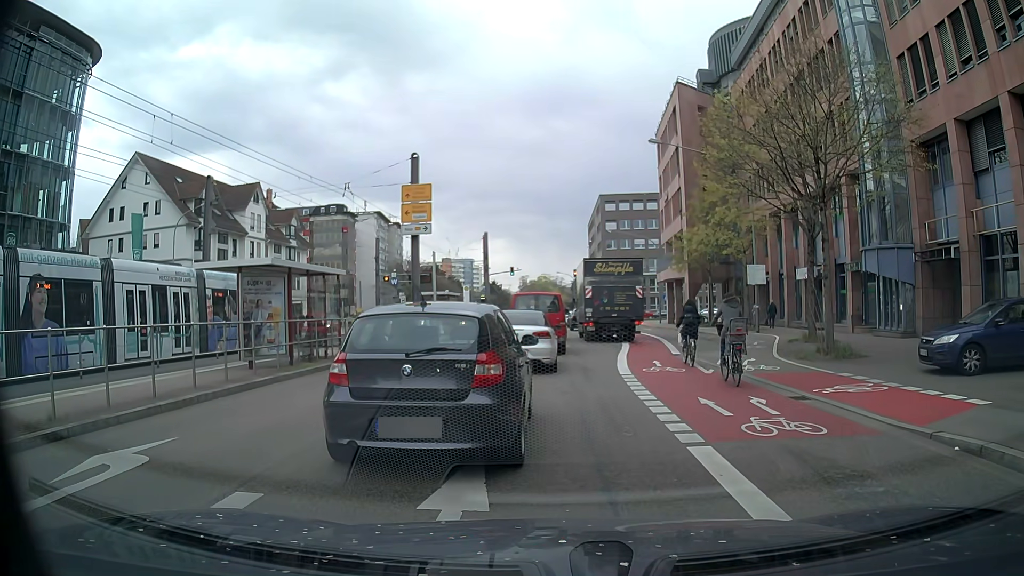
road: secondary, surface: asphalt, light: Day
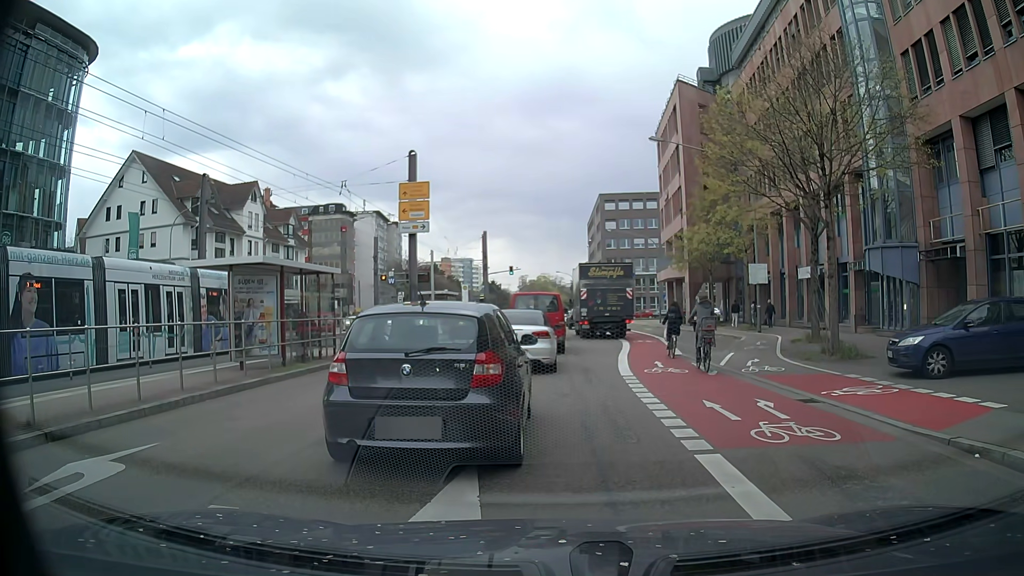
(0.0, +0.4) m; 0°
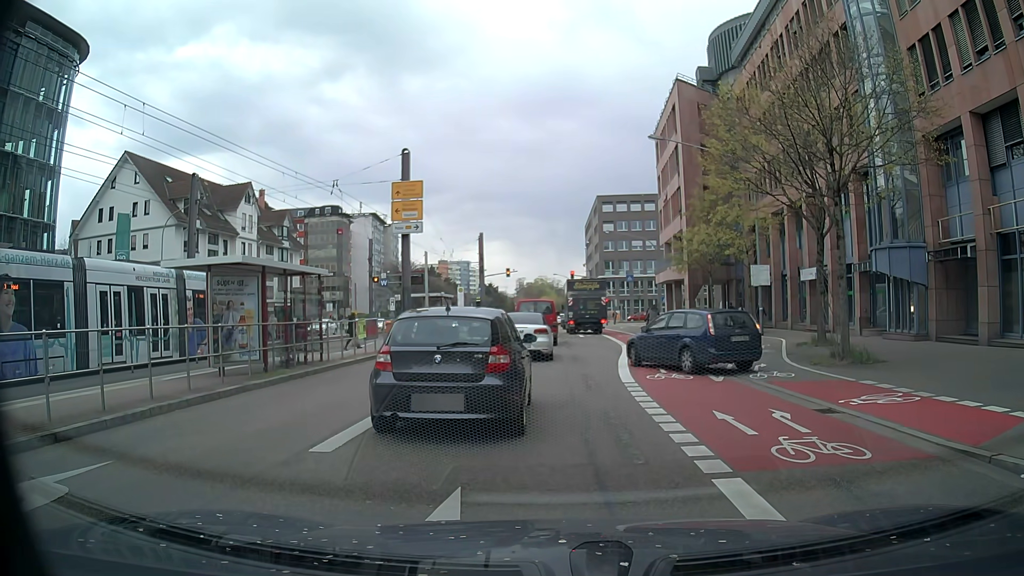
(0.0, +0.9) m; 0°
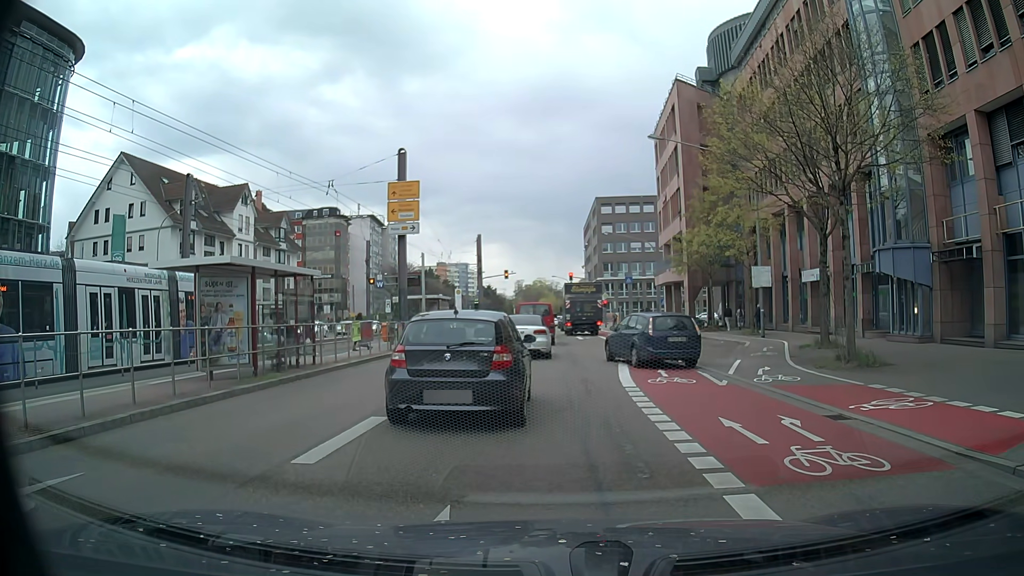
(0.0, +0.5) m; 0°
